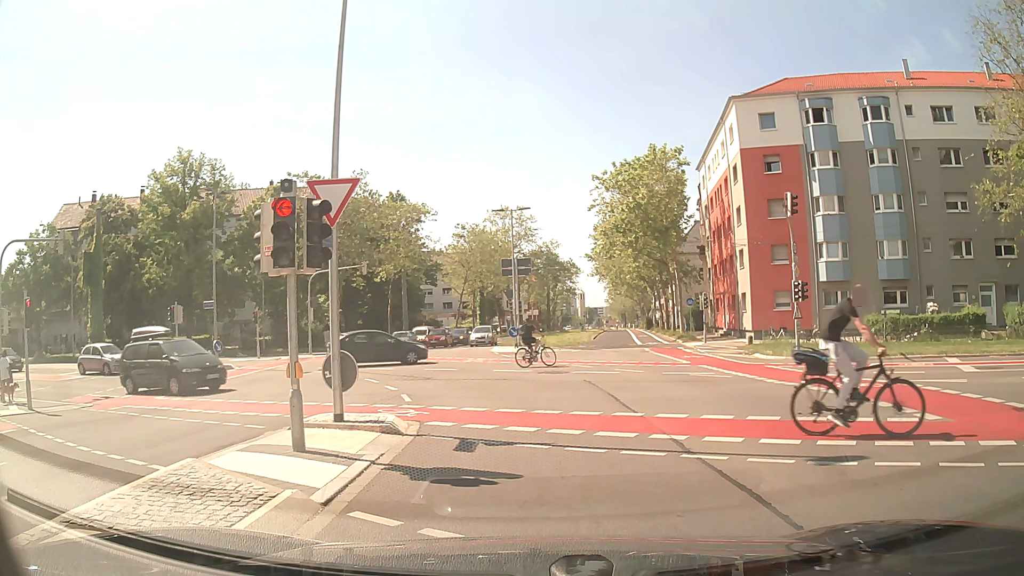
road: secondary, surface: asphalt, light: Day
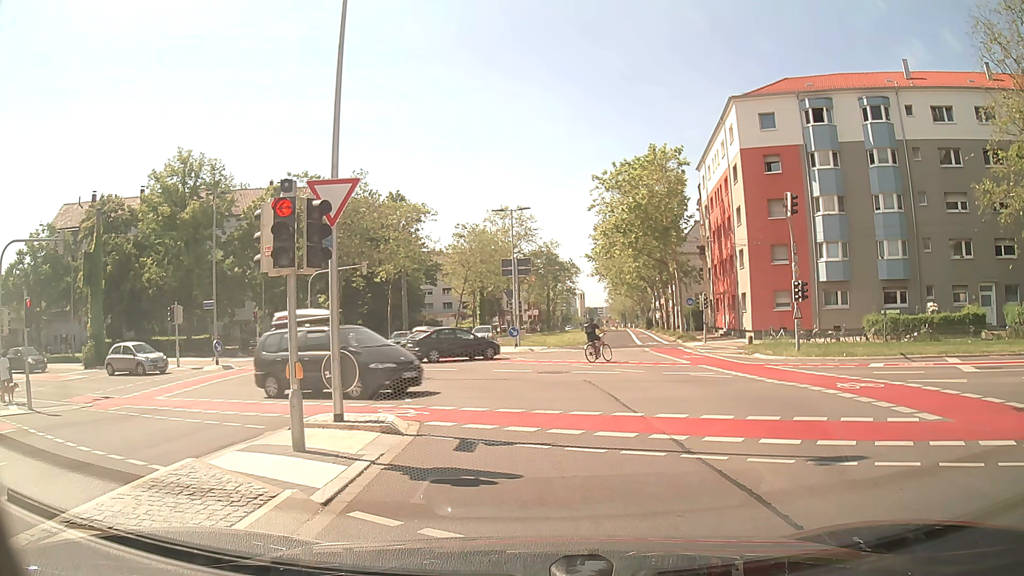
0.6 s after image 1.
(0.0, 0.0) m; 0°
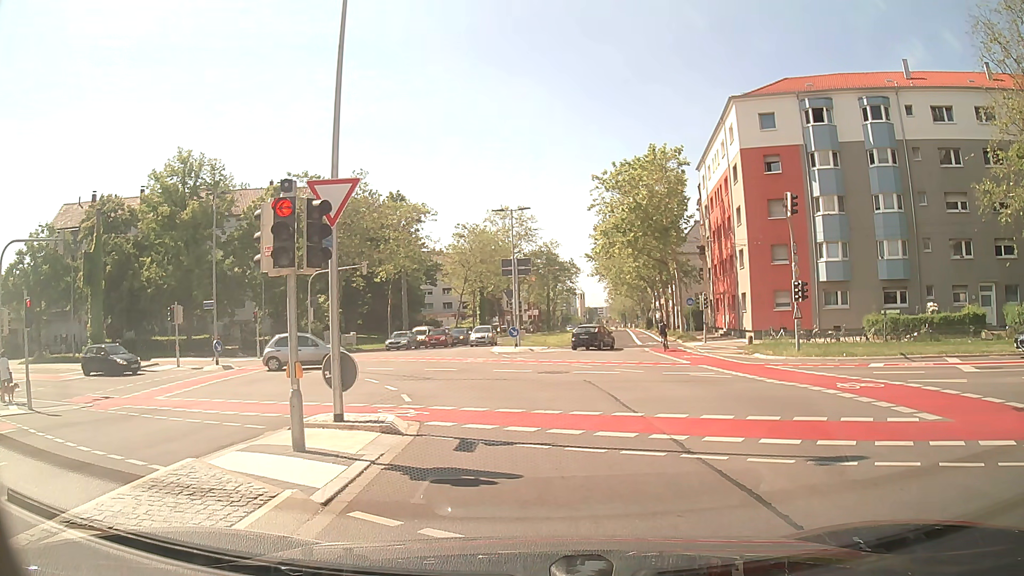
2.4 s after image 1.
(0.0, 0.0) m; 0°
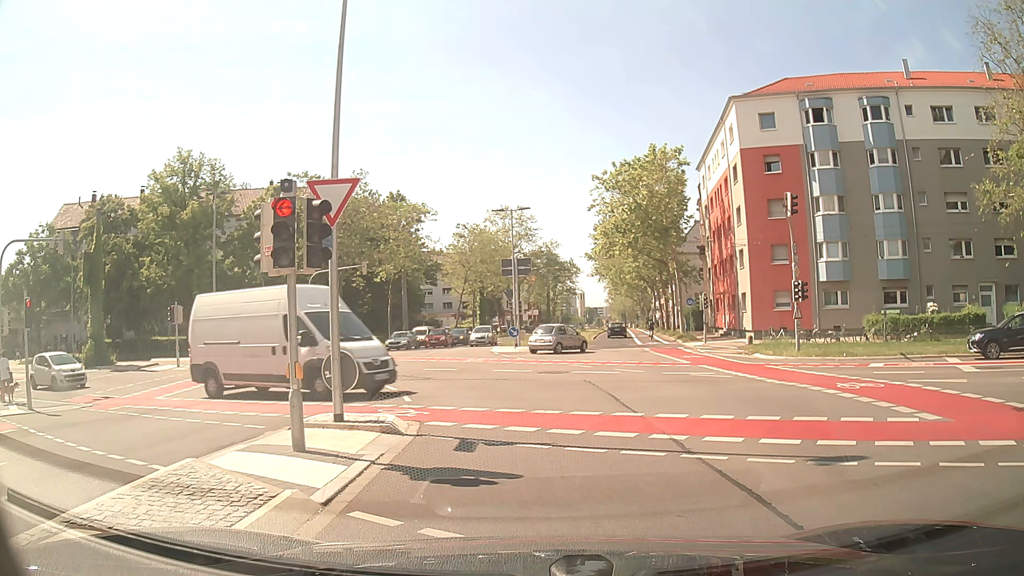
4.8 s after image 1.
(0.0, 0.0) m; 0°
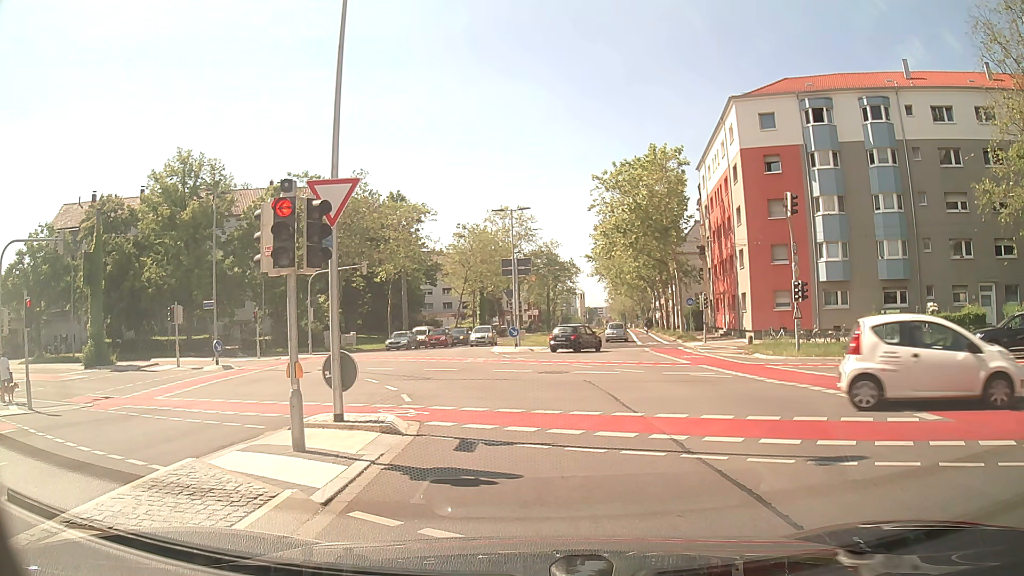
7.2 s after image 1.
(0.0, 0.0) m; 0°
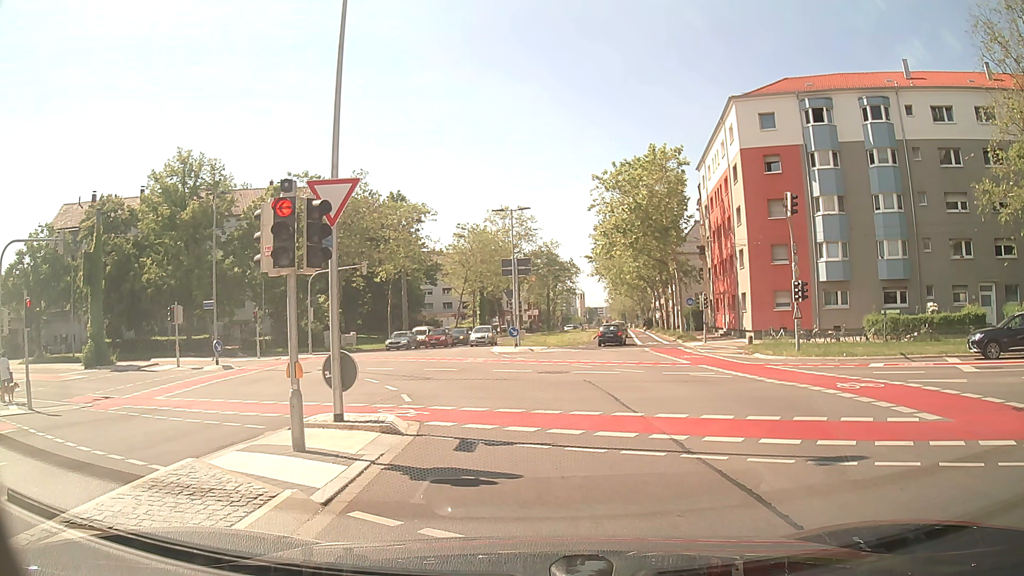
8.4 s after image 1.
(0.0, 0.0) m; 0°
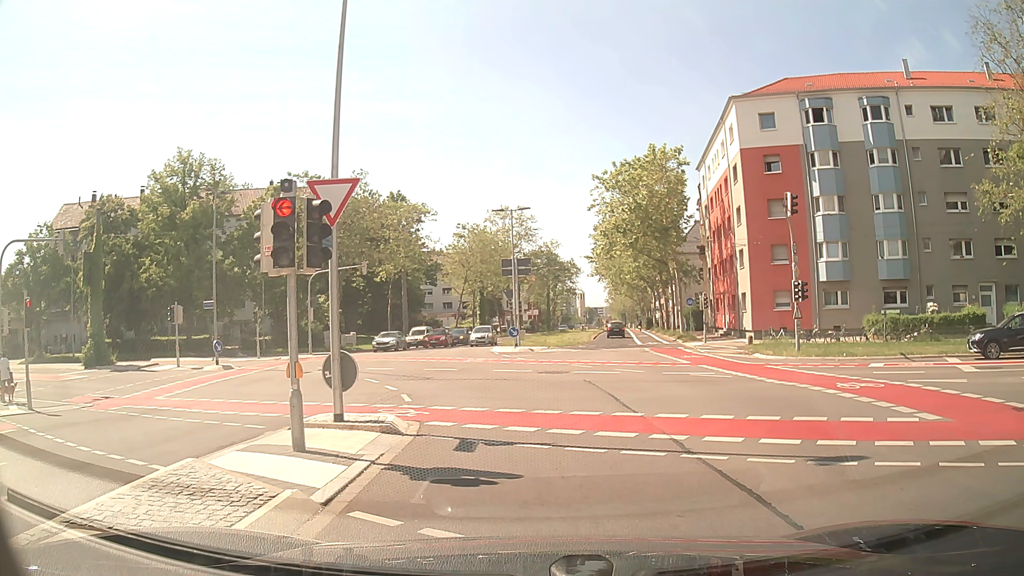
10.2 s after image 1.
(0.0, 0.0) m; 0°
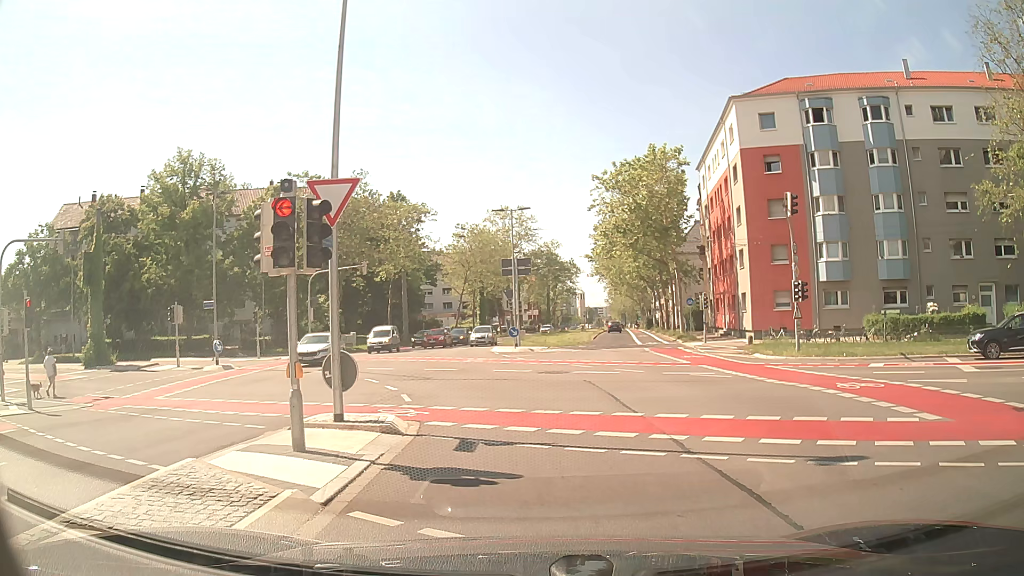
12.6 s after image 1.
(0.0, 0.0) m; 0°
(0, +10) (-2, +20) (-7, +28) (-15, +34) (-24, +38) (-34, +39) (-44, +39) (-54, +38) (-64, +35) (-73, +32) m
